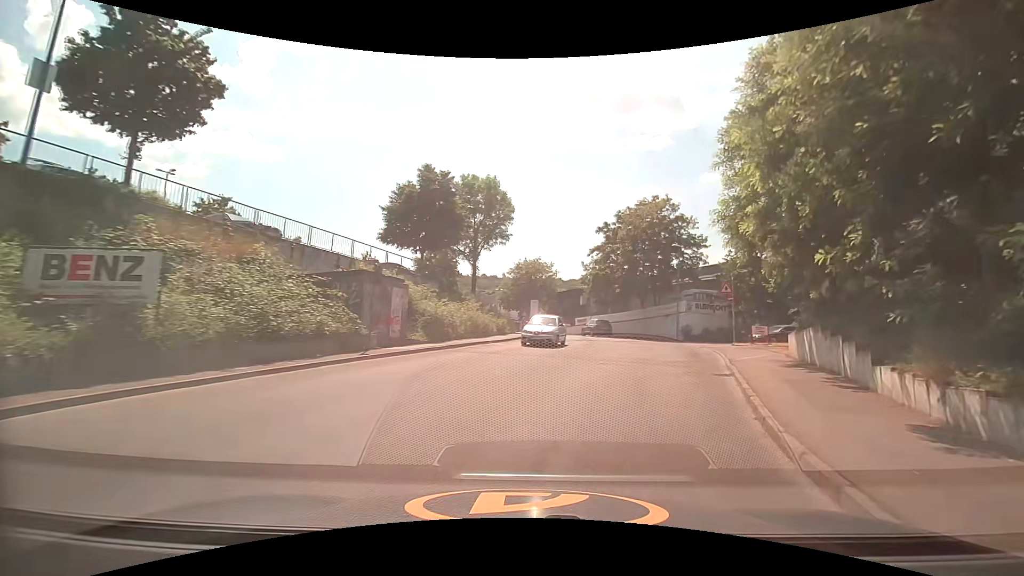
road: unclassified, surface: asphalt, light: Day
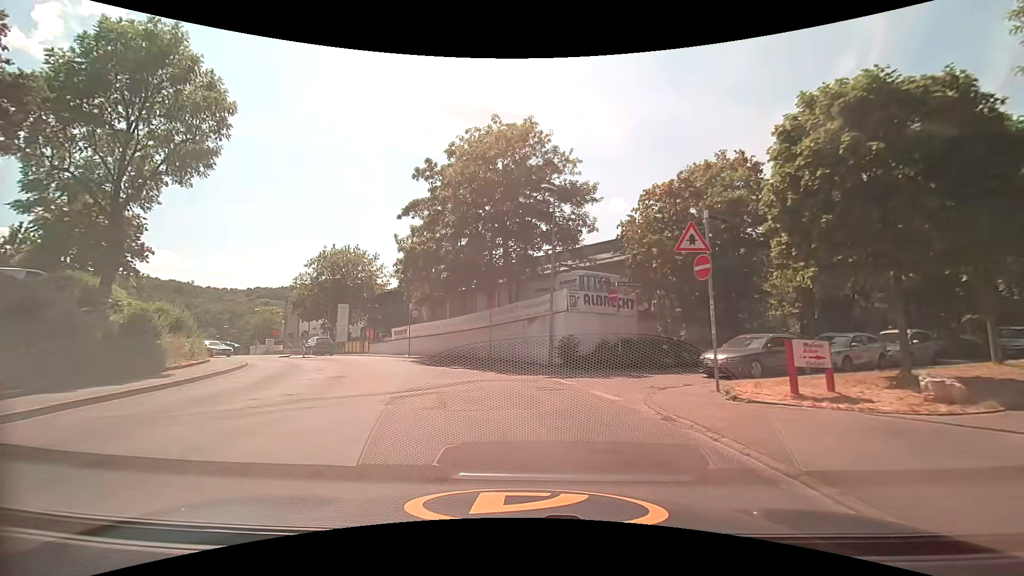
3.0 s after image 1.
(+5.3, +21.3) m; +18°
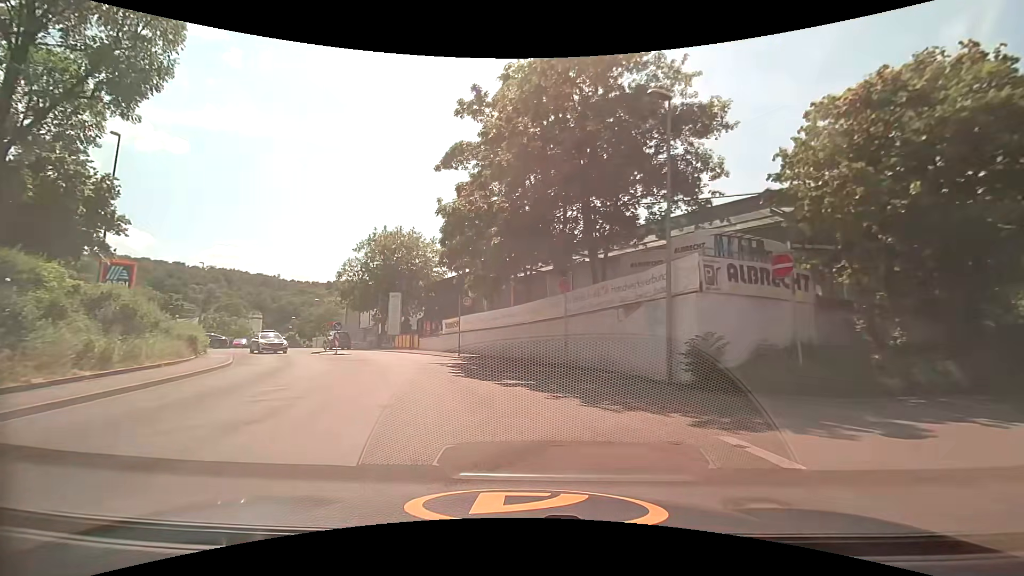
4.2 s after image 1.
(-0.4, +8.3) m; -7°
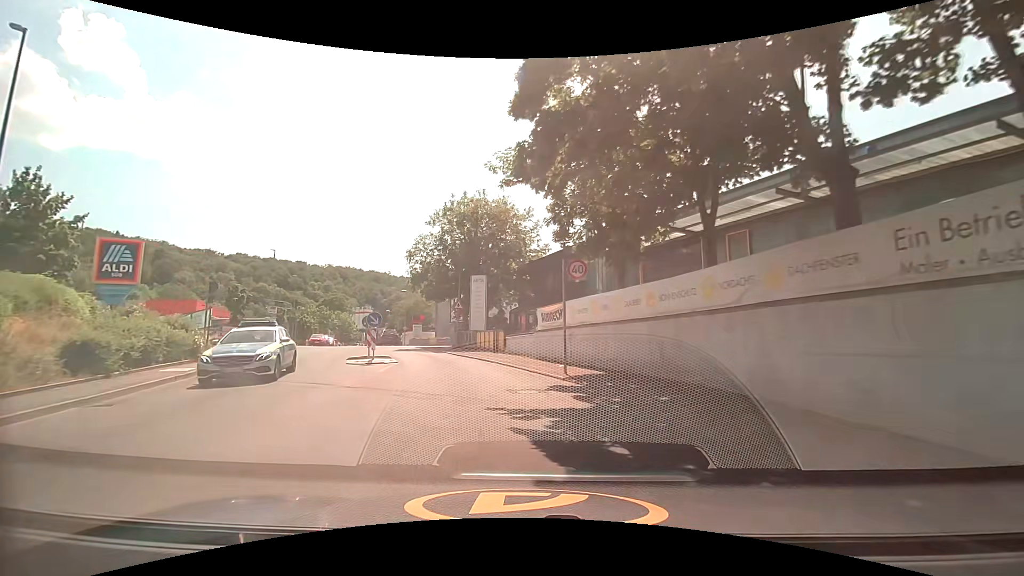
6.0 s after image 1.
(-1.5, +12.5) m; -13°
(-1, +10) (-3, +20) (-6, +29) (-9, +39) (-15, +46) (-25, +44) (-33, +39) (-41, +33) (-49, +27) (-57, +21) m
